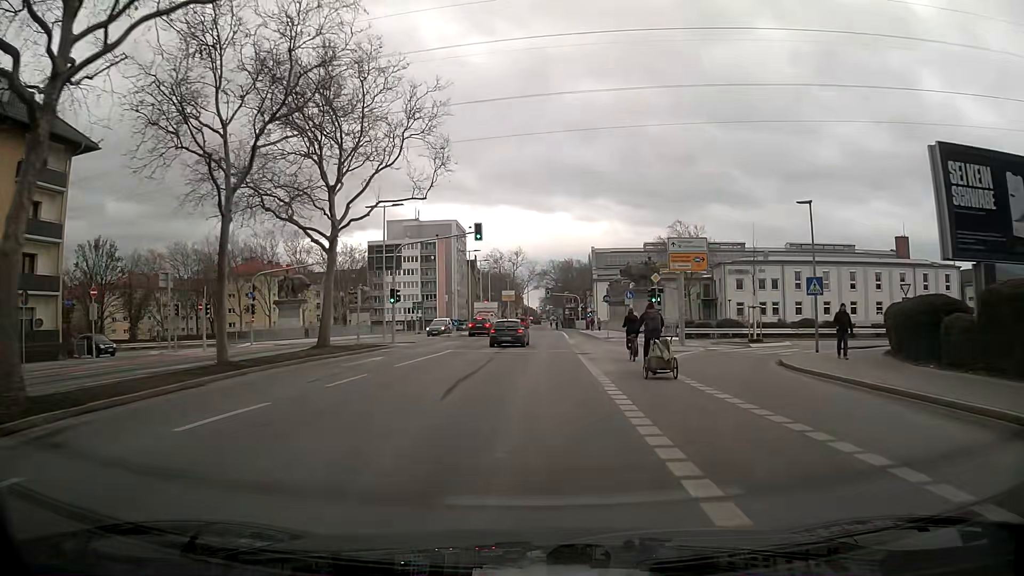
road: secondary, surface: asphalt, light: Day
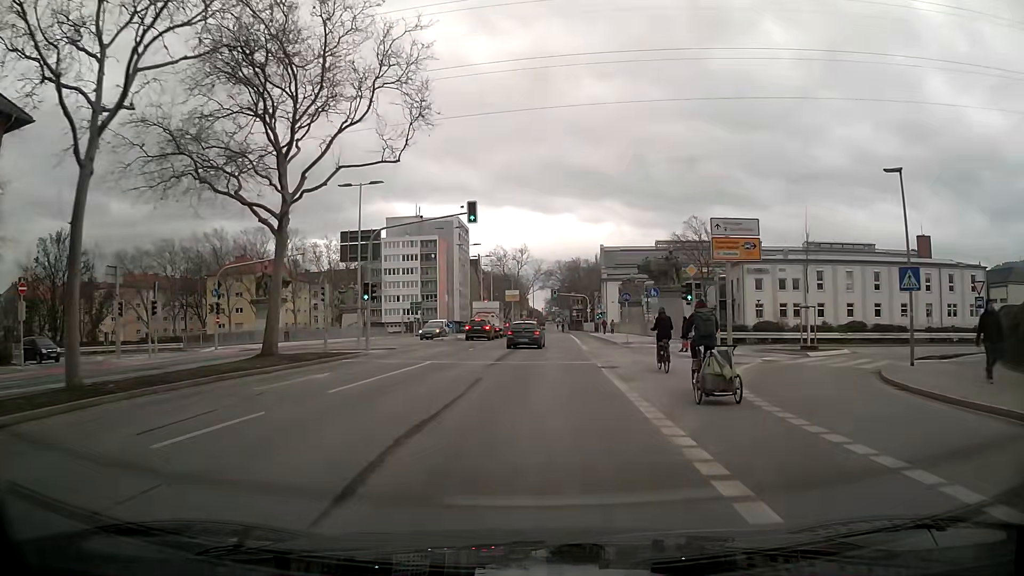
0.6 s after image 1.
(0.0, +7.1) m; 0°
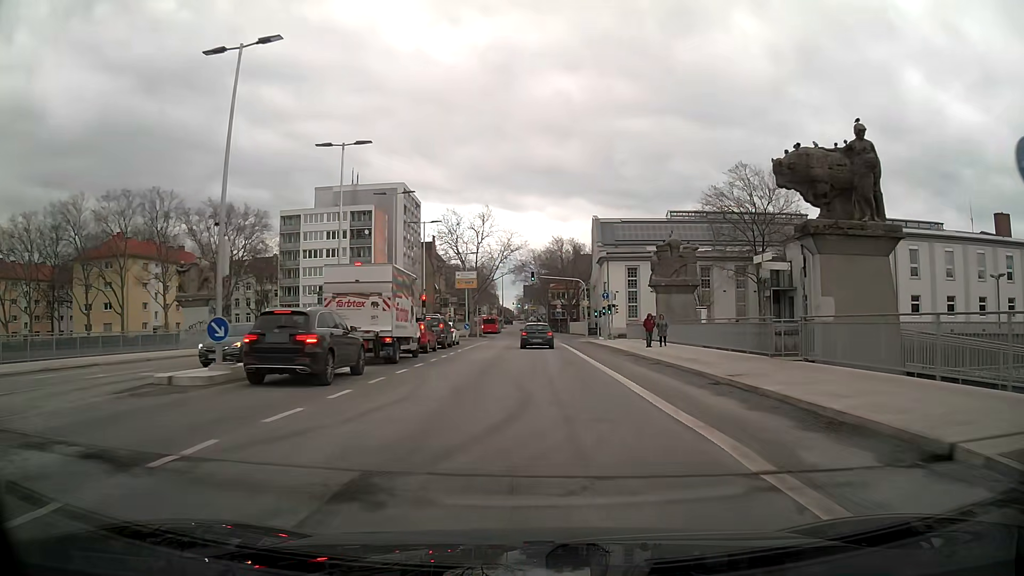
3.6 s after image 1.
(+0.6, +35.8) m; +2°
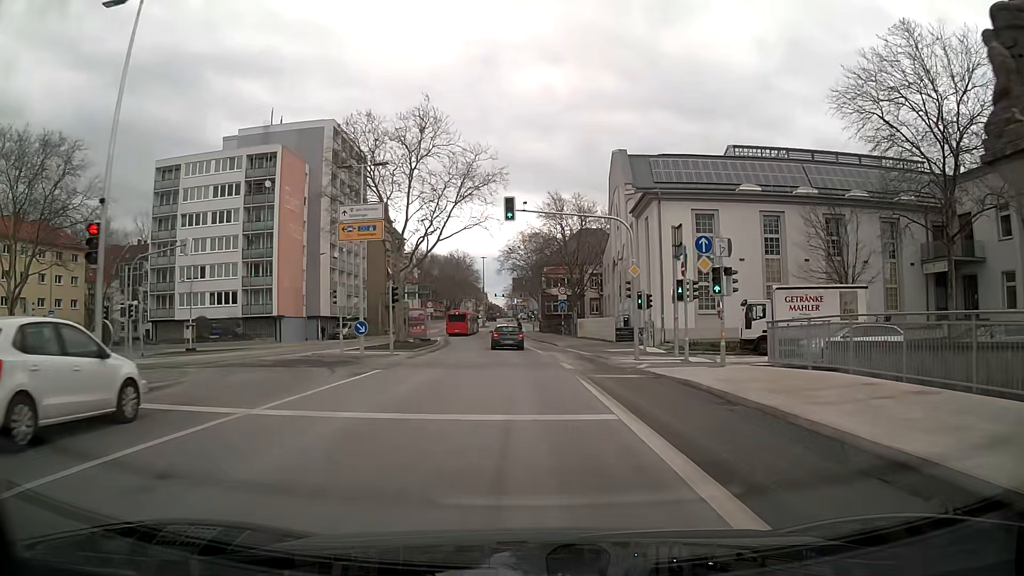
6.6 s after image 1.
(+0.5, +36.2) m; 0°
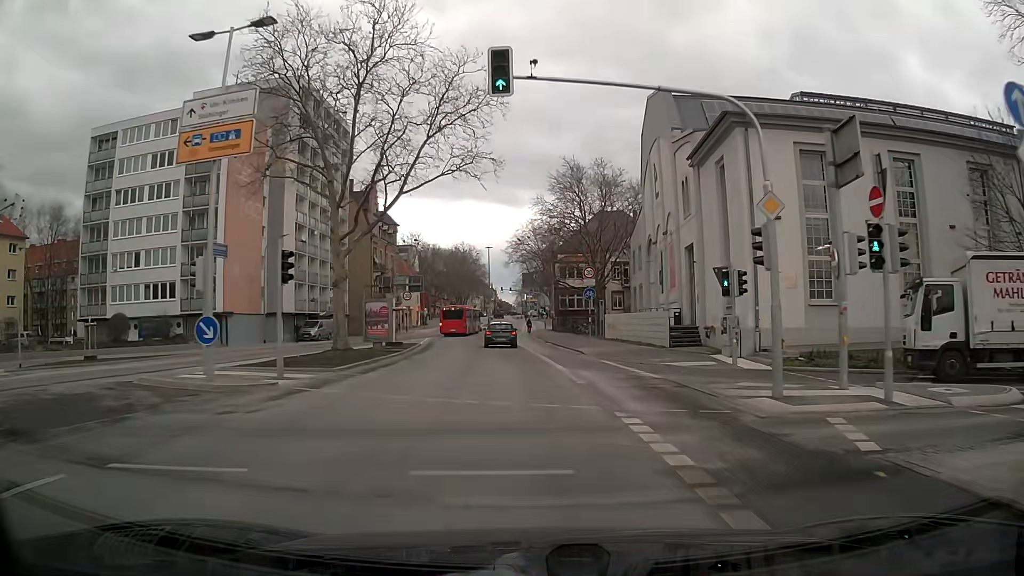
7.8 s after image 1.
(-0.1, +14.8) m; -1°
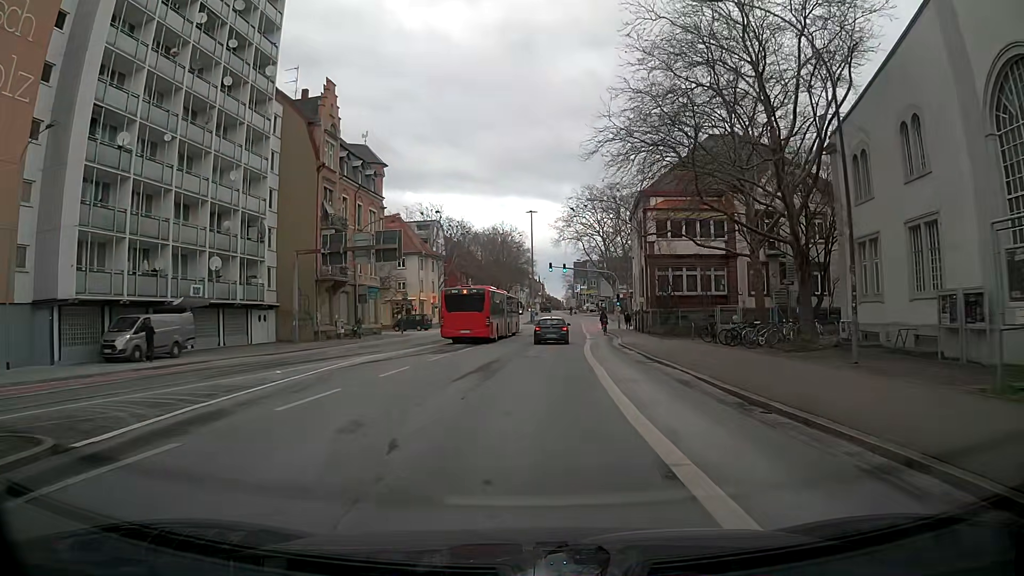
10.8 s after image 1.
(-1.6, +37.7) m; -4°
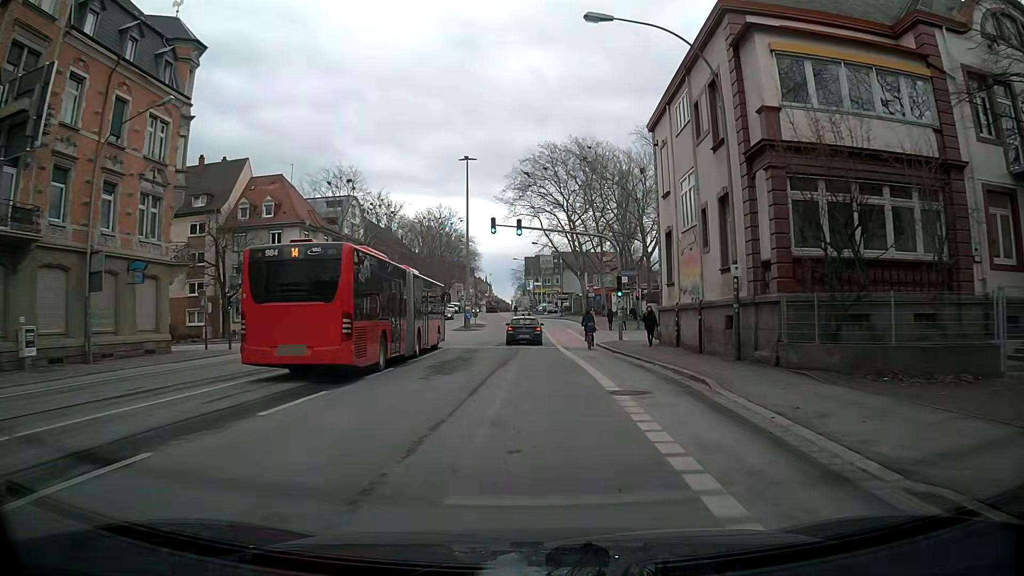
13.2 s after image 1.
(+0.8, +30.6) m; +4°
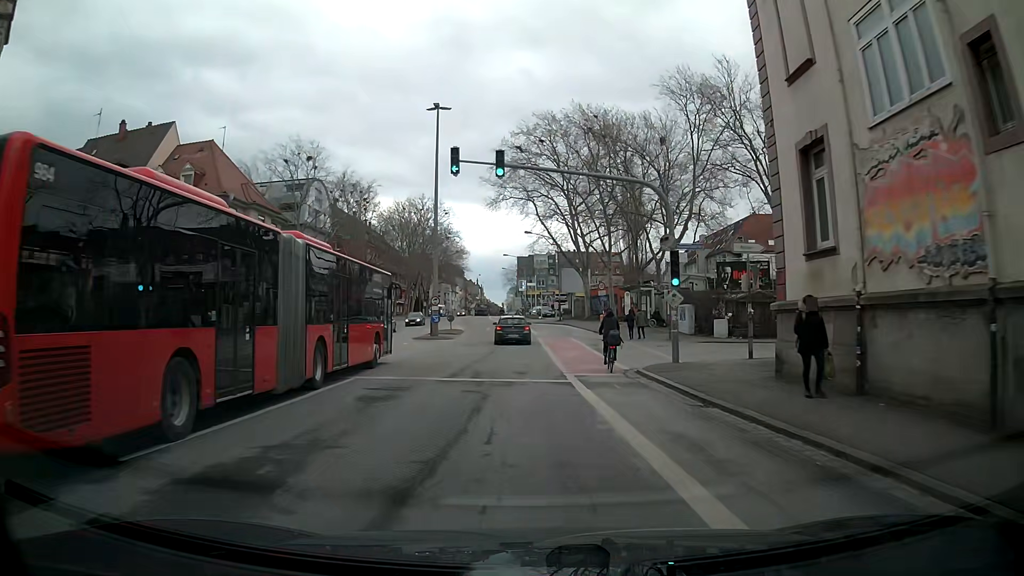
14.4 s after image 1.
(+0.2, +15.3) m; 0°
